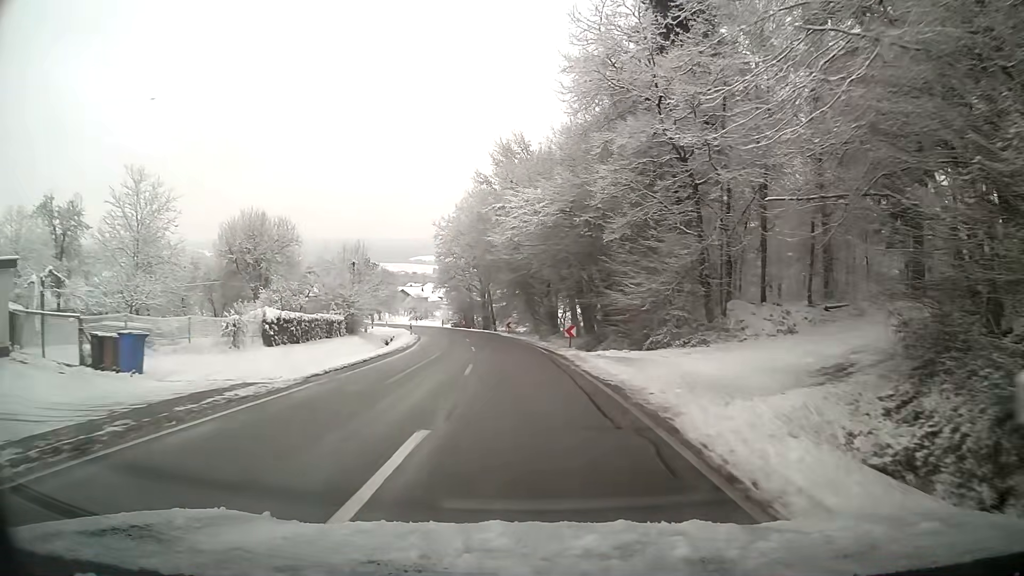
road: tertiary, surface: asphalt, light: Day
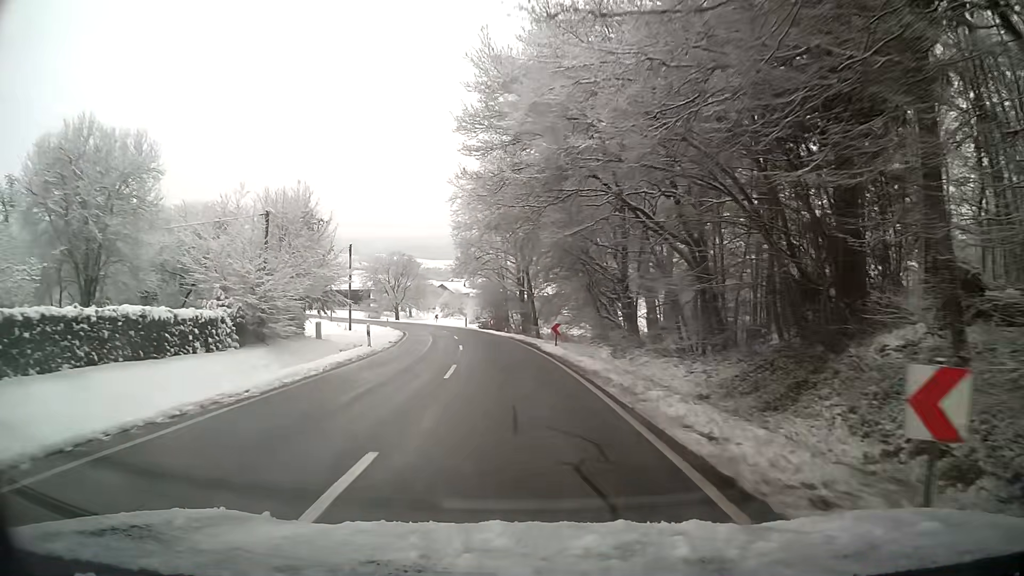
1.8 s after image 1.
(-0.7, +25.1) m; -4°
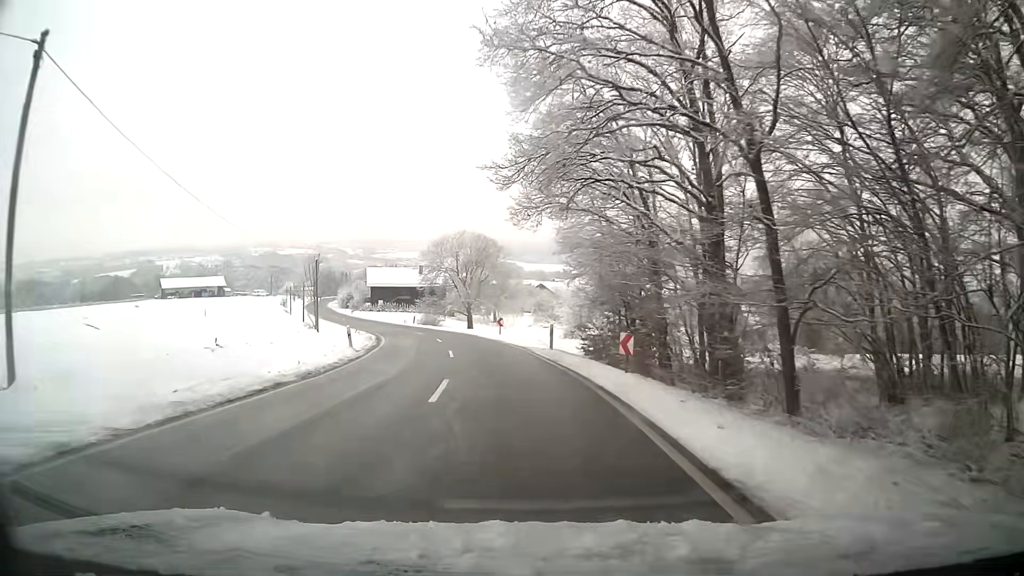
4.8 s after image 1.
(-2.7, +40.1) m; -9°
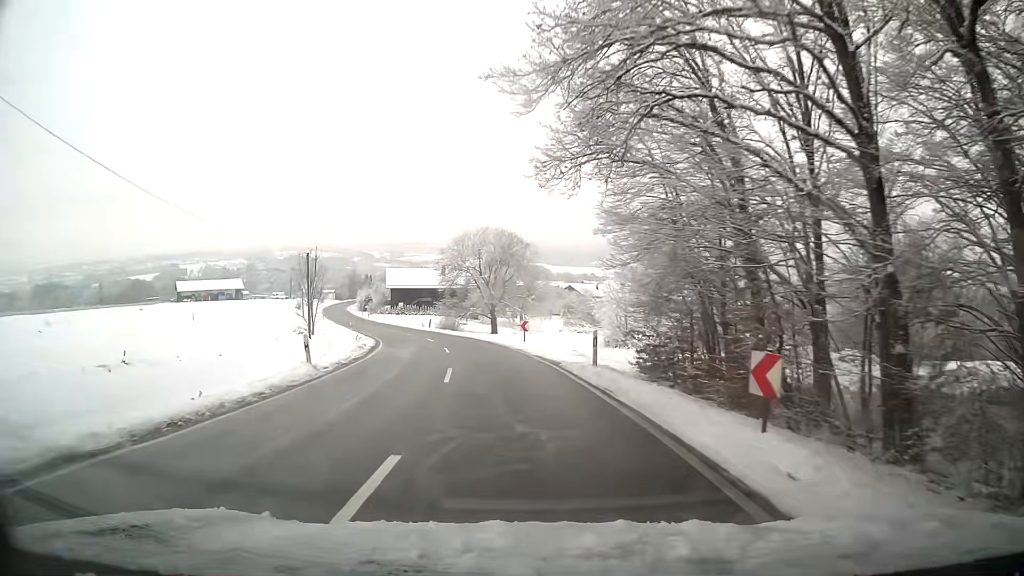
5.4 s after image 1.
(-0.2, +7.9) m; -3°
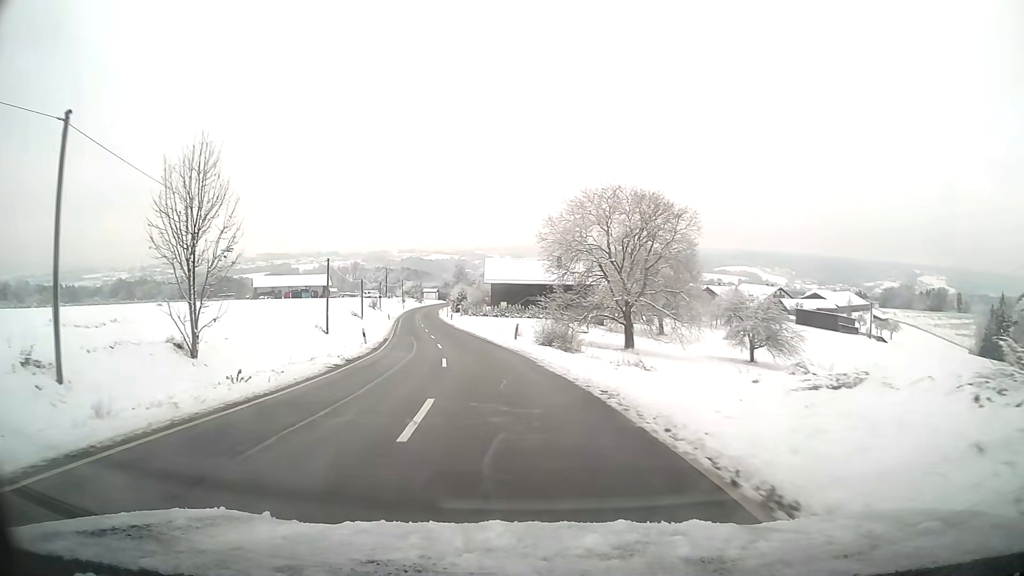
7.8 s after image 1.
(-2.9, +32.0) m; -11°
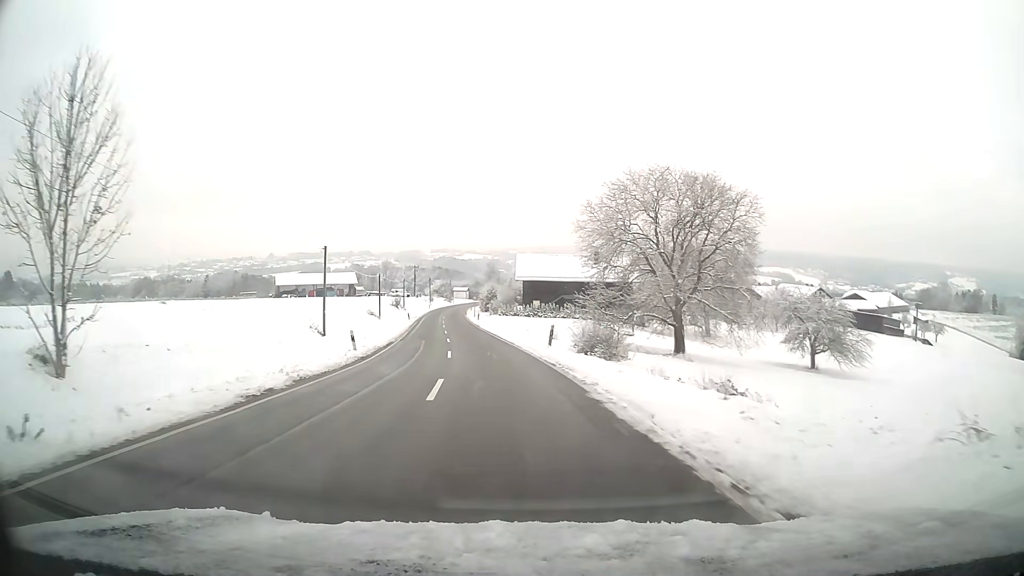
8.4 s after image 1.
(-0.2, +8.2) m; -3°
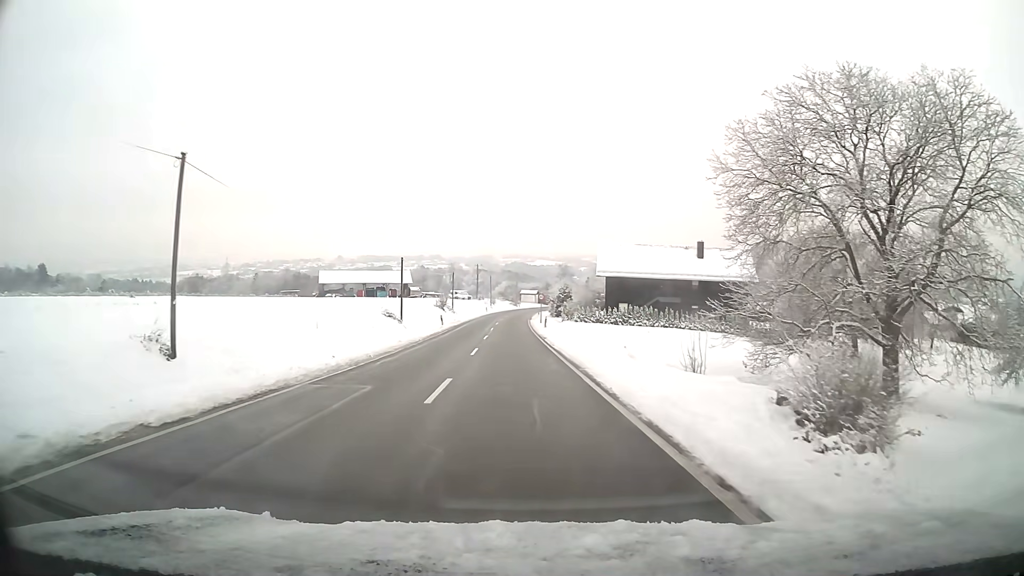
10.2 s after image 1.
(-1.4, +24.8) m; -5°
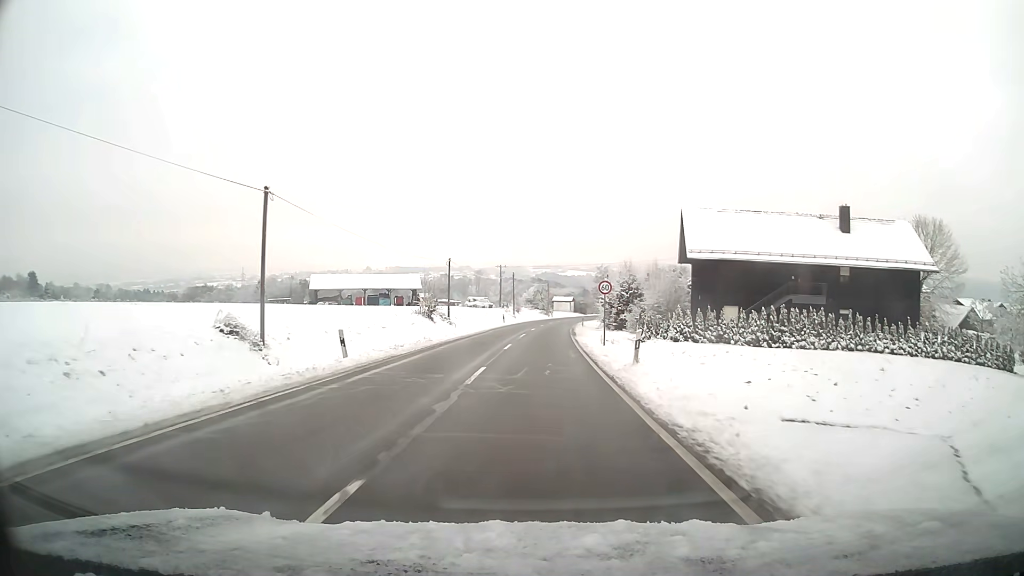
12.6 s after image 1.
(-0.8, +33.3) m; -2°
